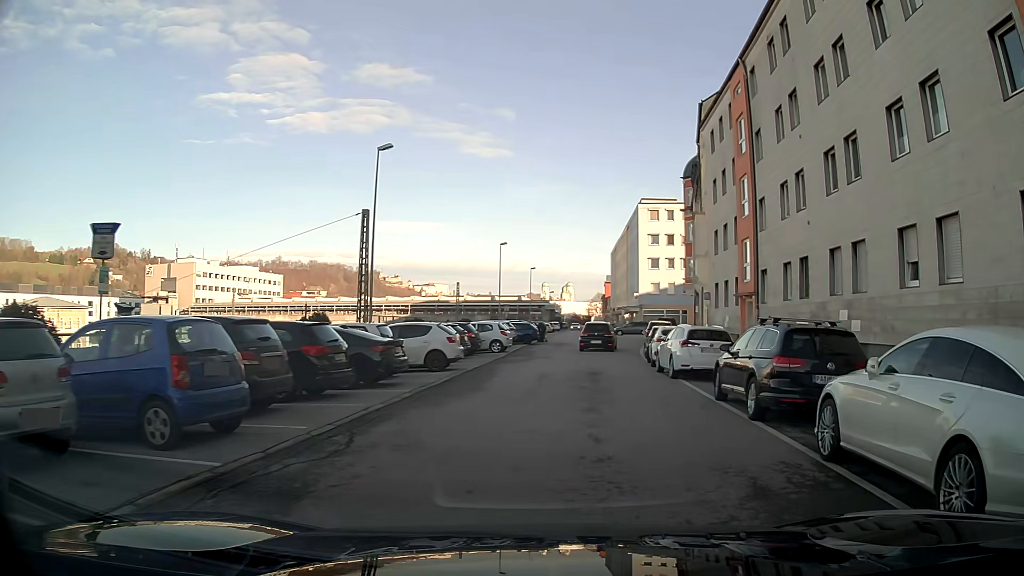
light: Day
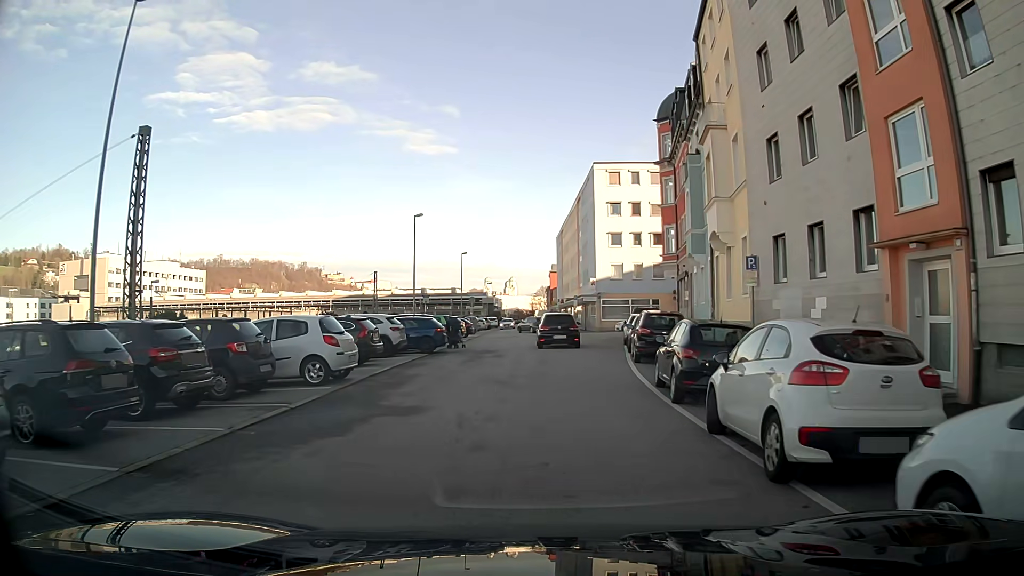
(+1.1, +18.1) m; +3°
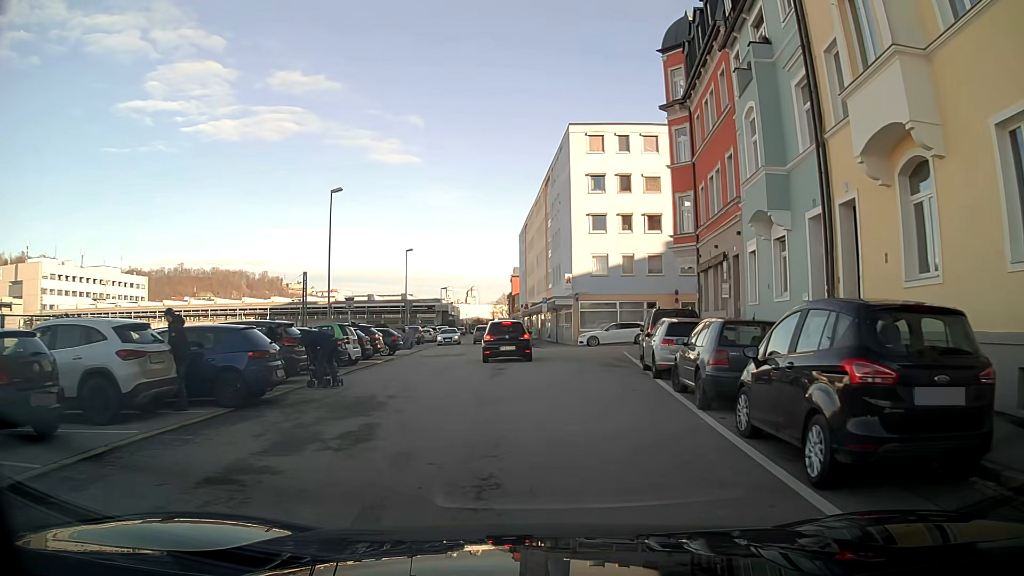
(+0.4, +15.0) m; +3°
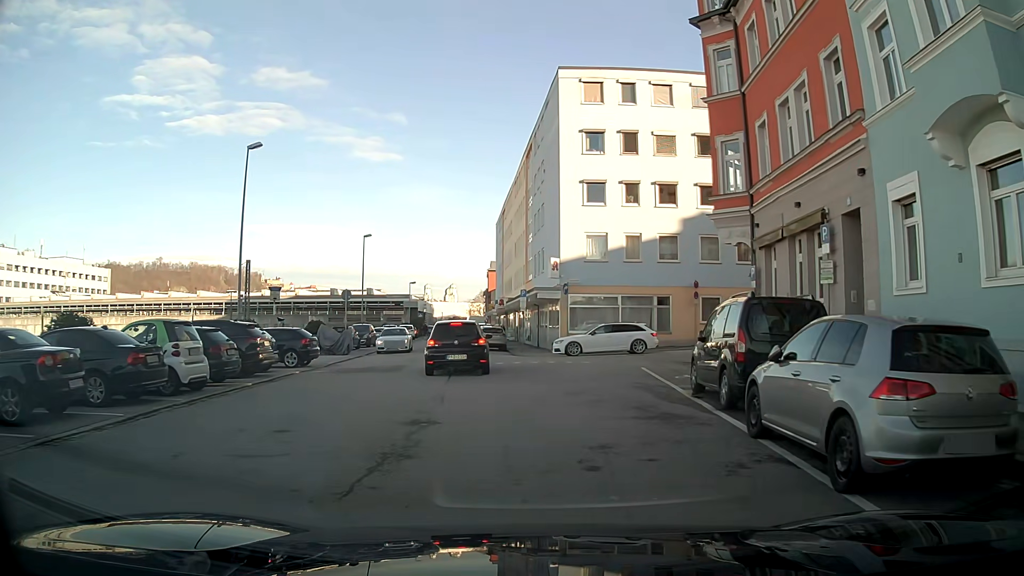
(+0.2, +10.9) m; +2°
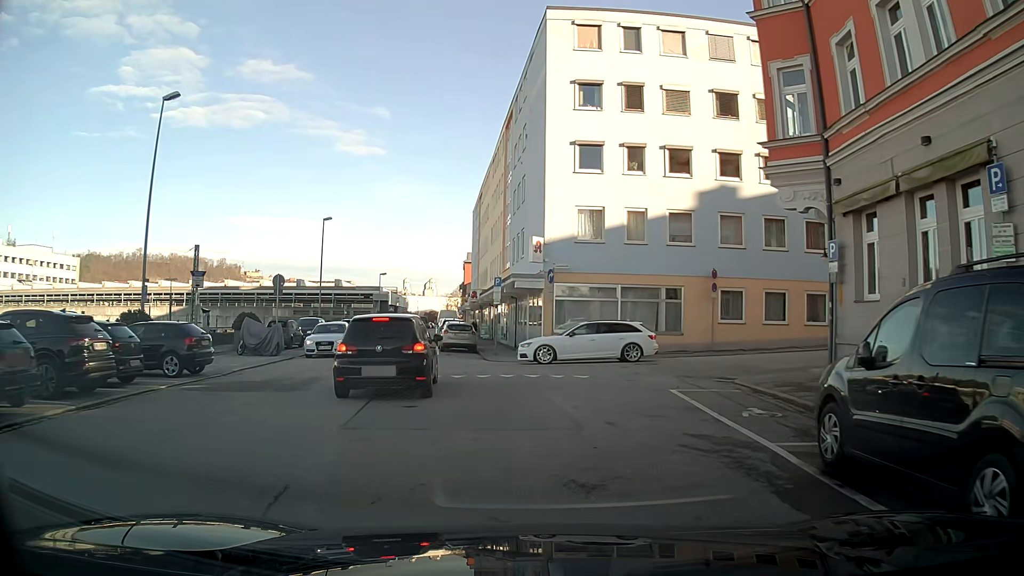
(+0.1, +7.2) m; +2°
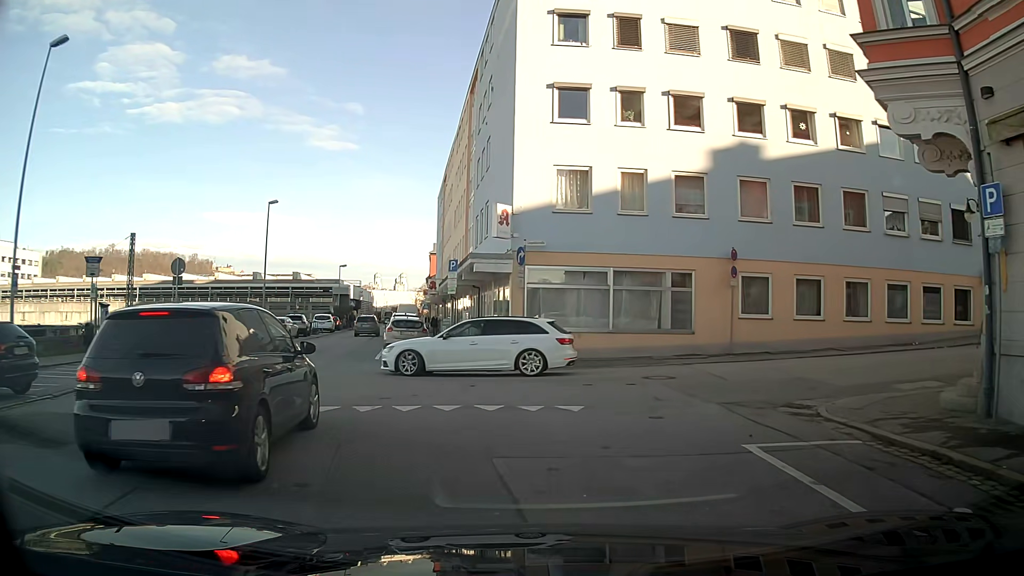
(+0.1, +6.5) m; +2°
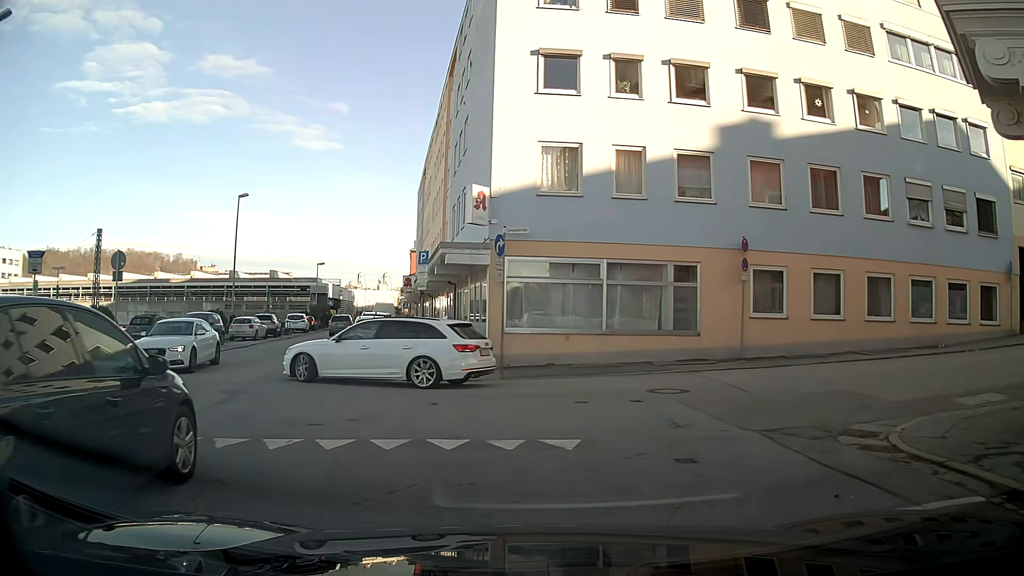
(+0.1, +2.8) m; +3°
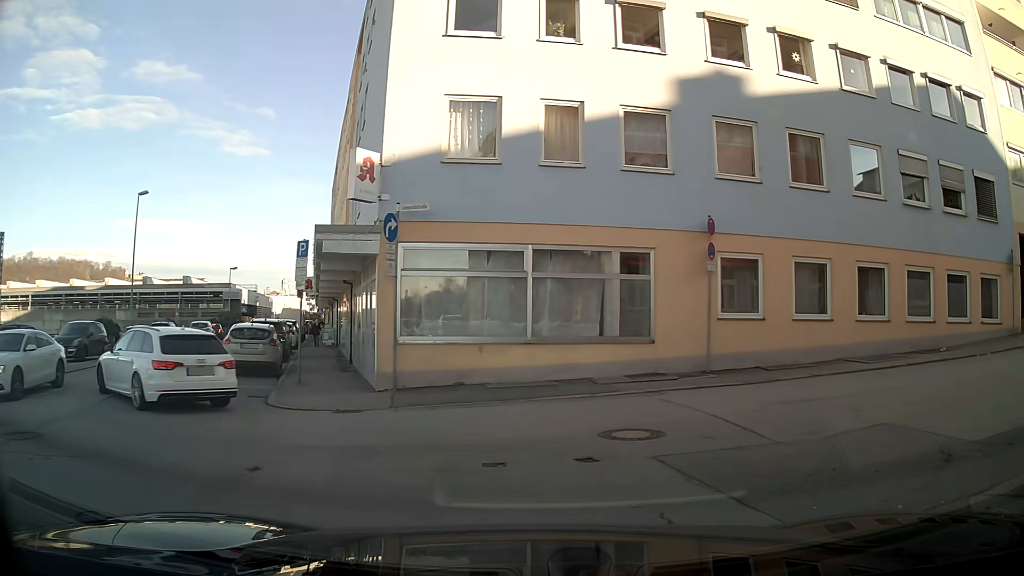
(+0.2, +4.2) m; +5°
